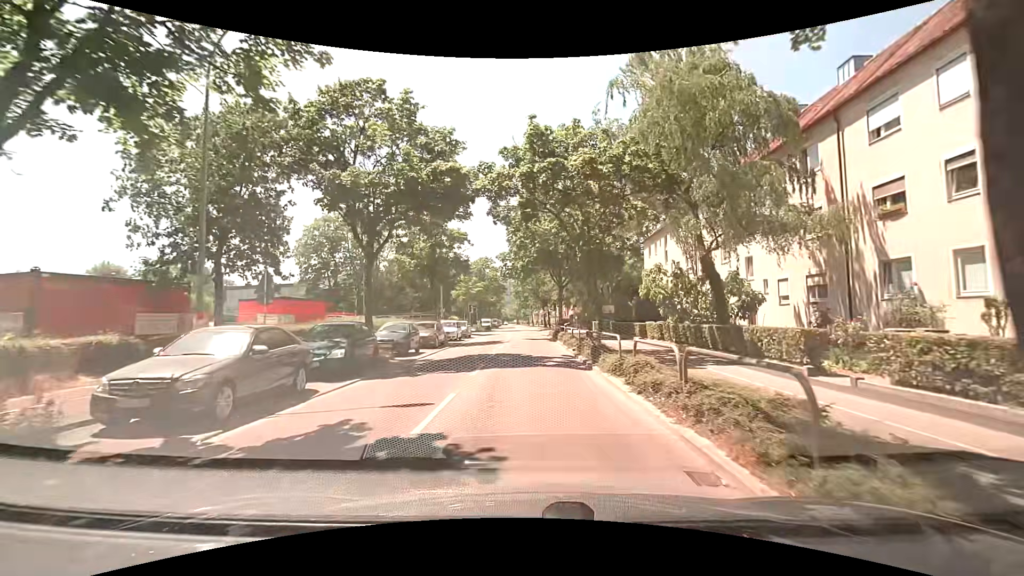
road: tertiary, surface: asphalt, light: Day
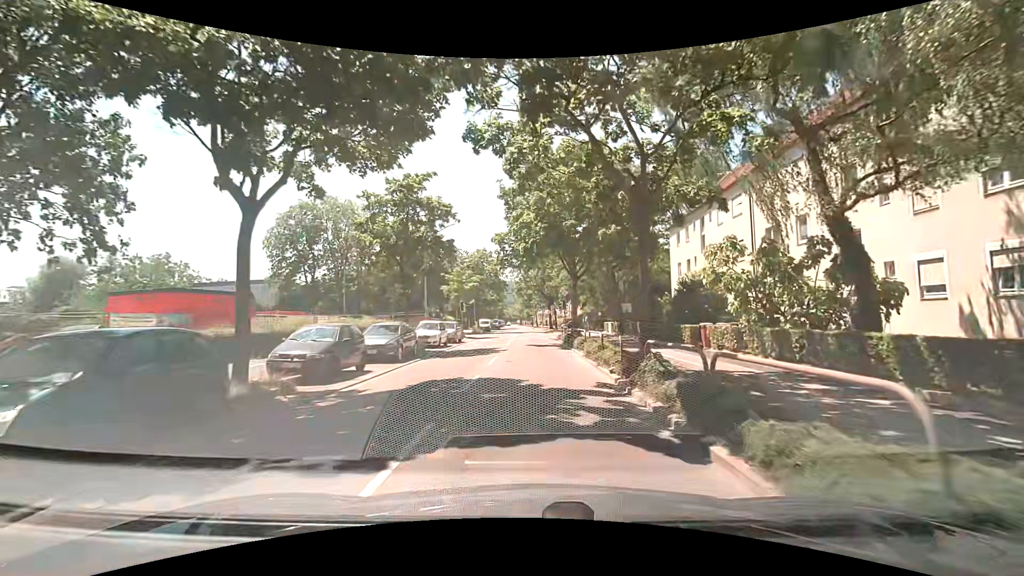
(0.0, +8.6) m; 0°
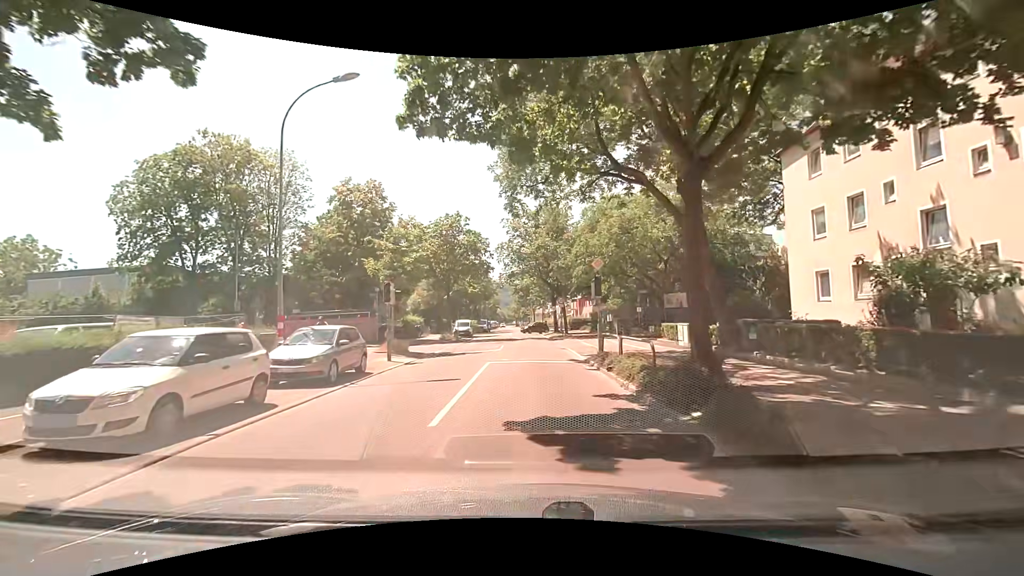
(-0.2, +21.1) m; 0°
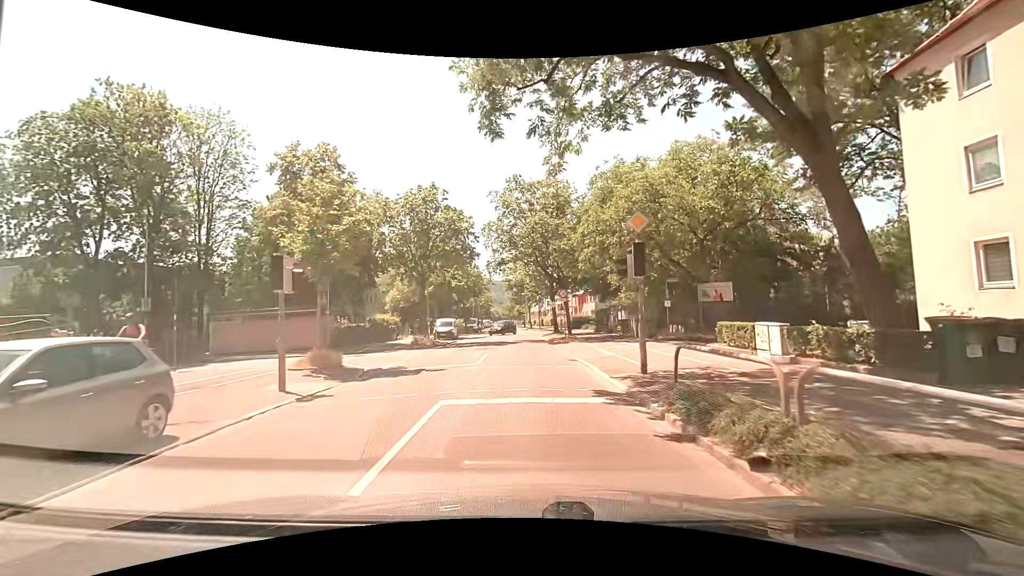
(0.0, +8.4) m; 0°
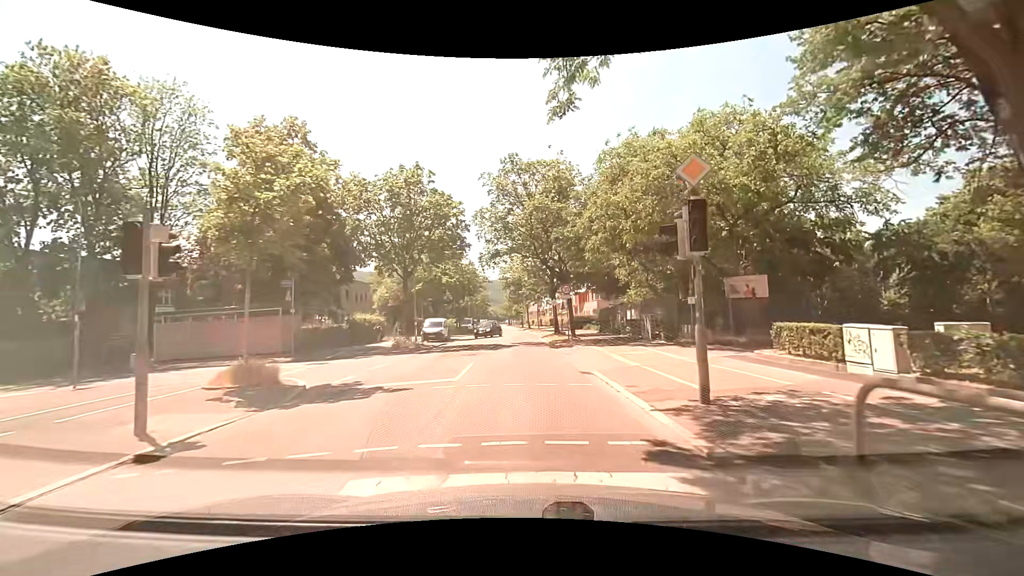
(0.0, +4.2) m; 0°
